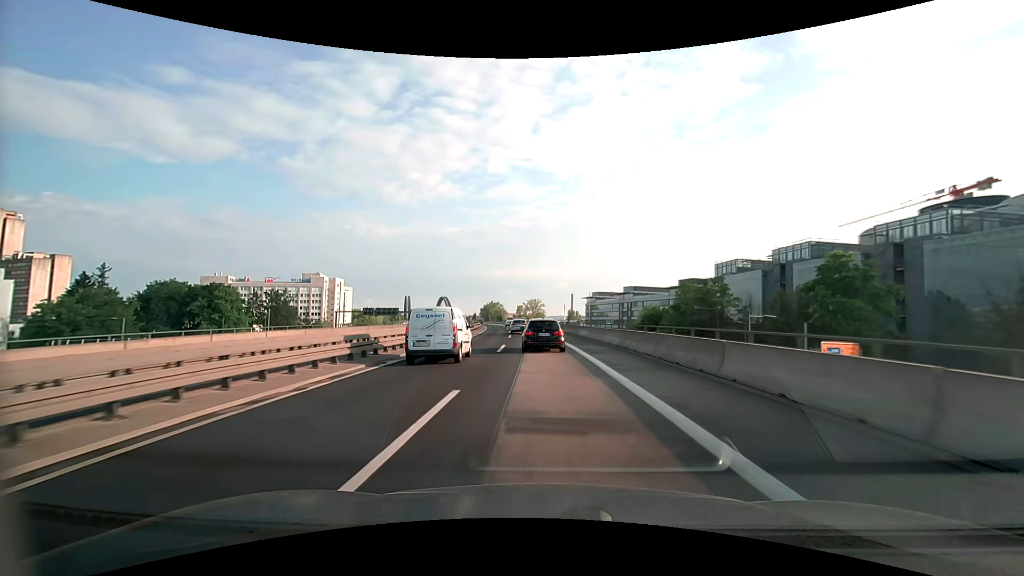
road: motorway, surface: asphalt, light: Day
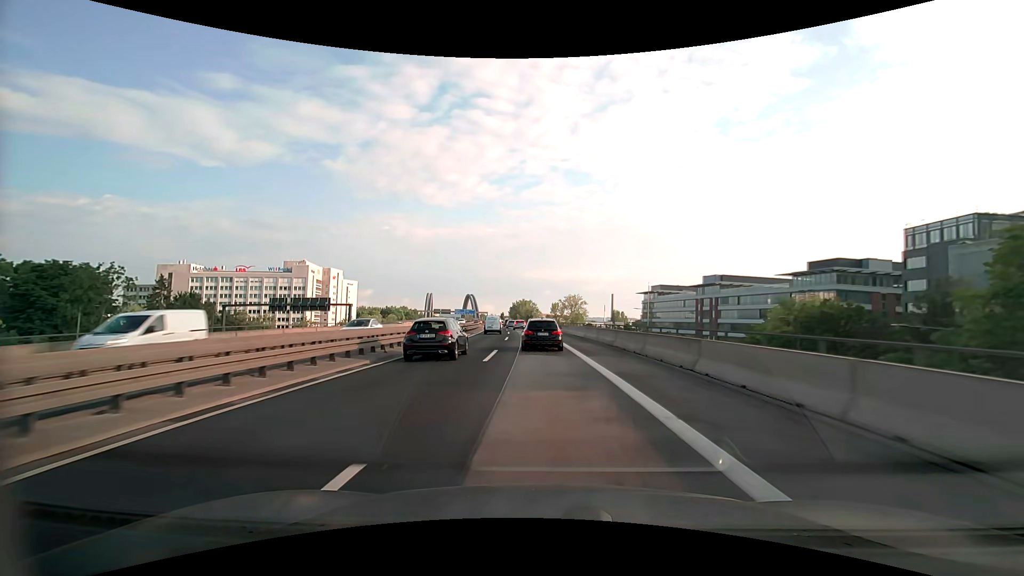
(-1.9, +58.8) m; -4°
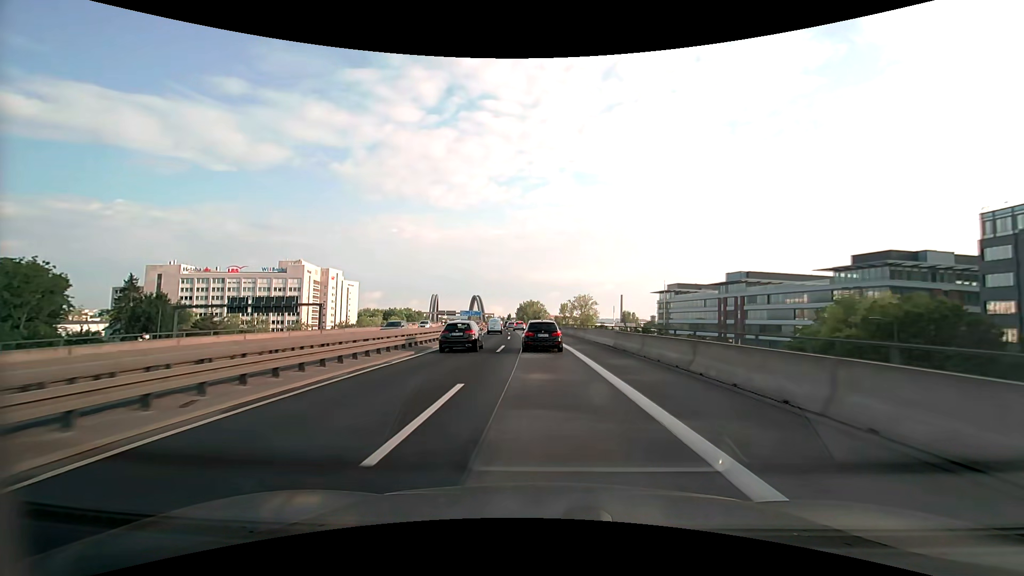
(-0.1, +11.5) m; -1°
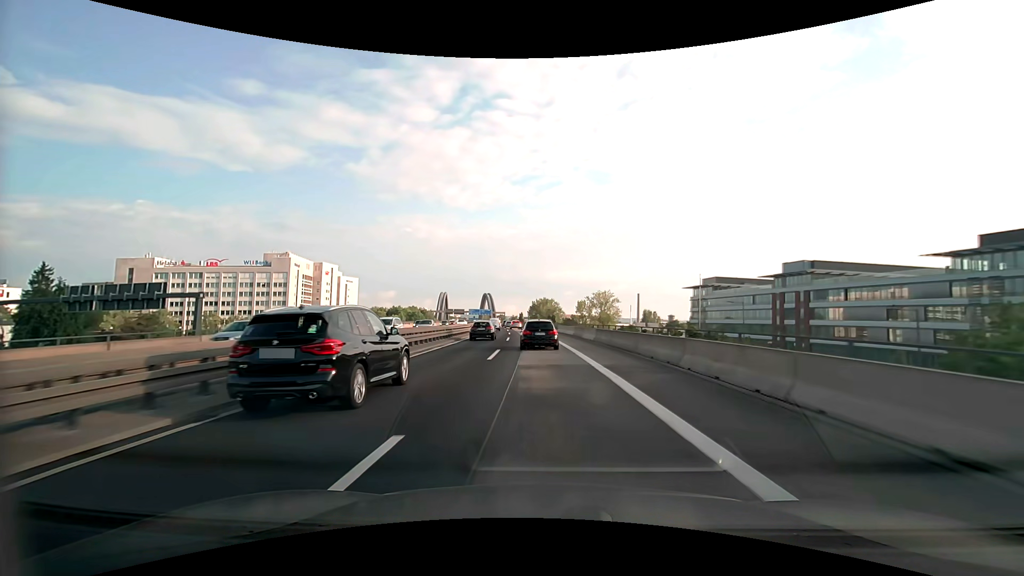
(-0.3, +22.9) m; -2°
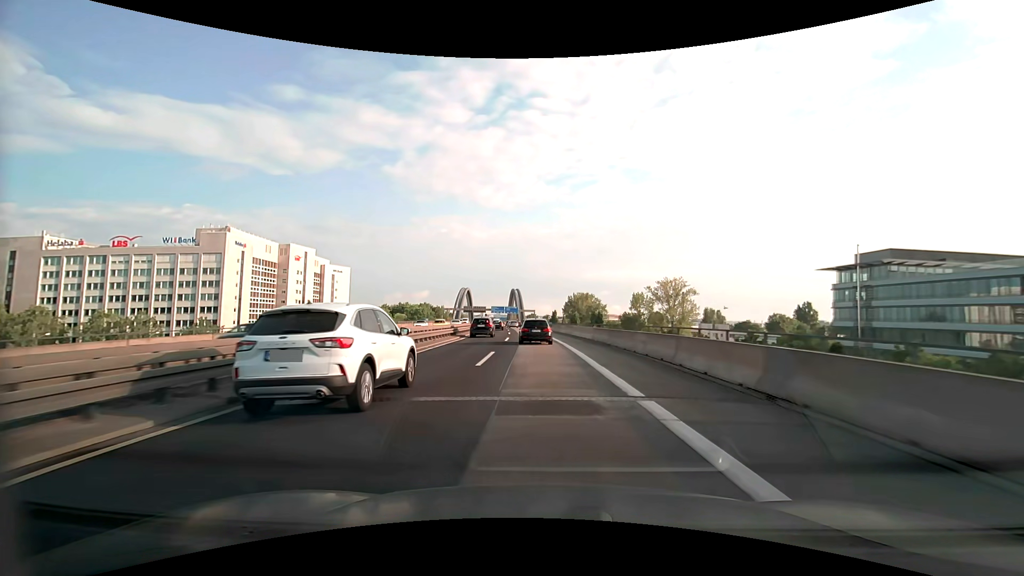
(-1.8, +56.9) m; -4°
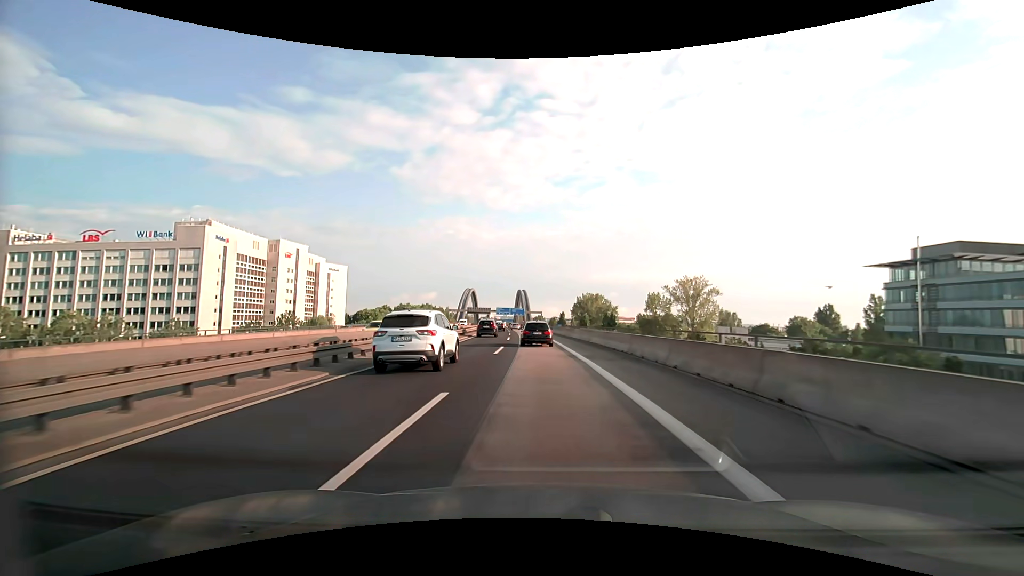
(-0.1, +11.5) m; -1°
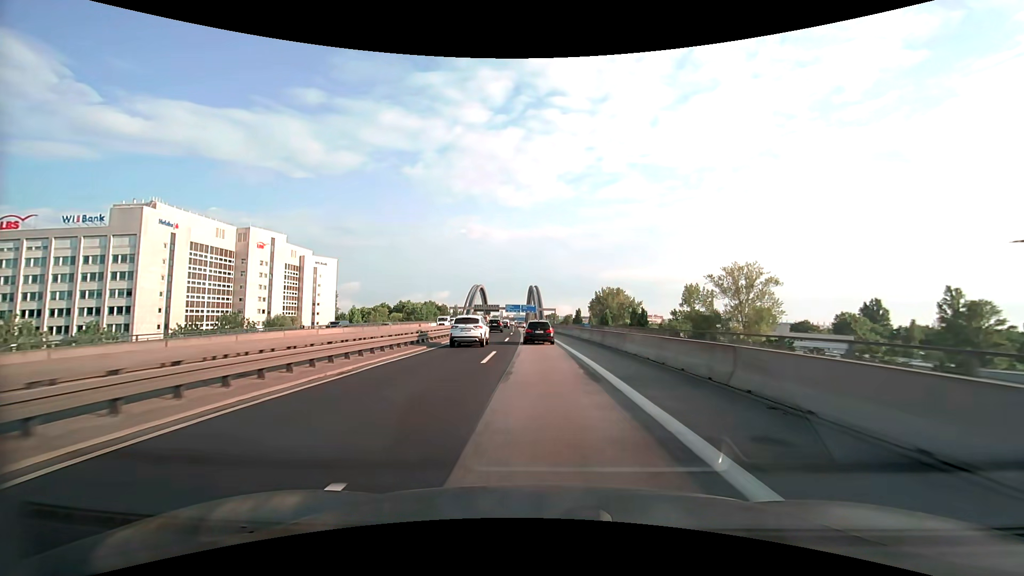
(-0.2, +23.0) m; -1°
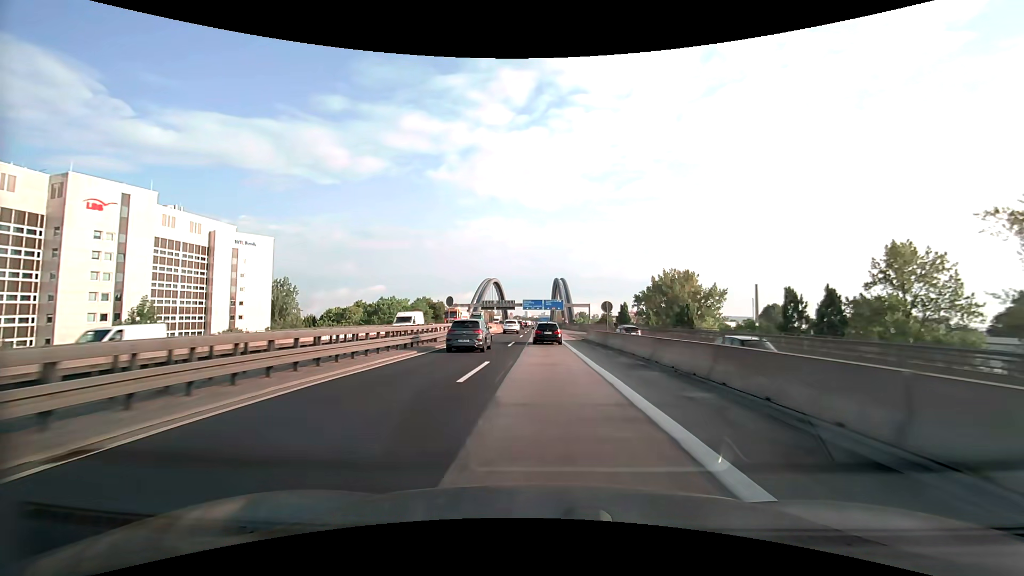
(-1.5, +58.9) m; -3°
(0, +10) (0, +20) (0, +30) (0, +40) (0, +50) (0, +60) (-1, +70) (-1, +80) (-1, +90) (-1, +100) m
